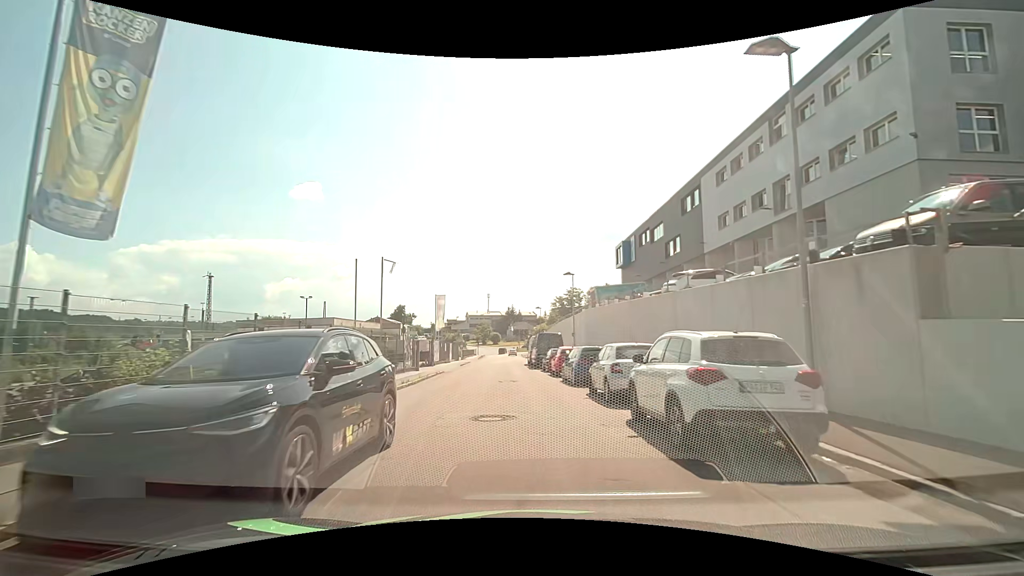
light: Day
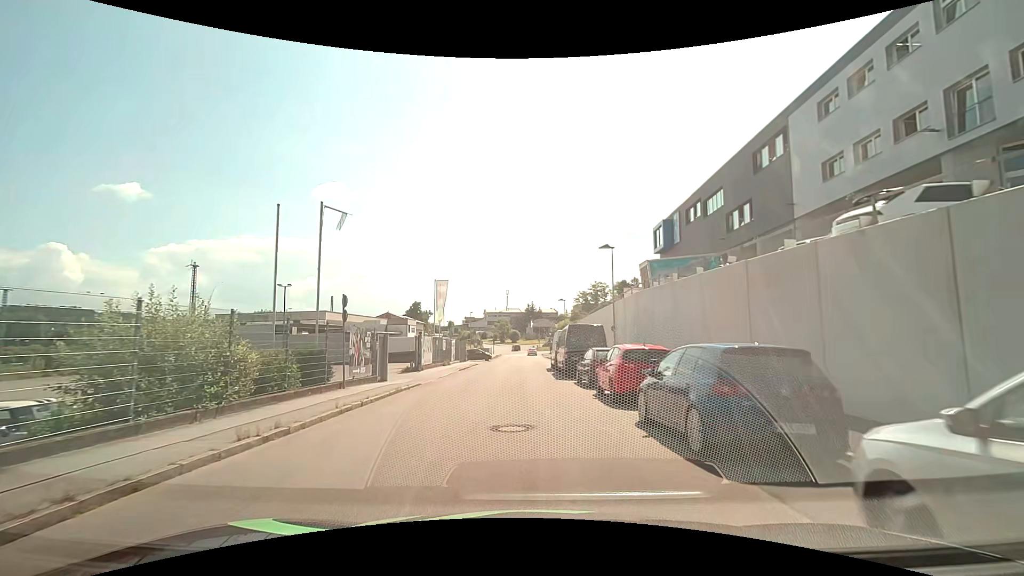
(-0.2, +11.7) m; -1°
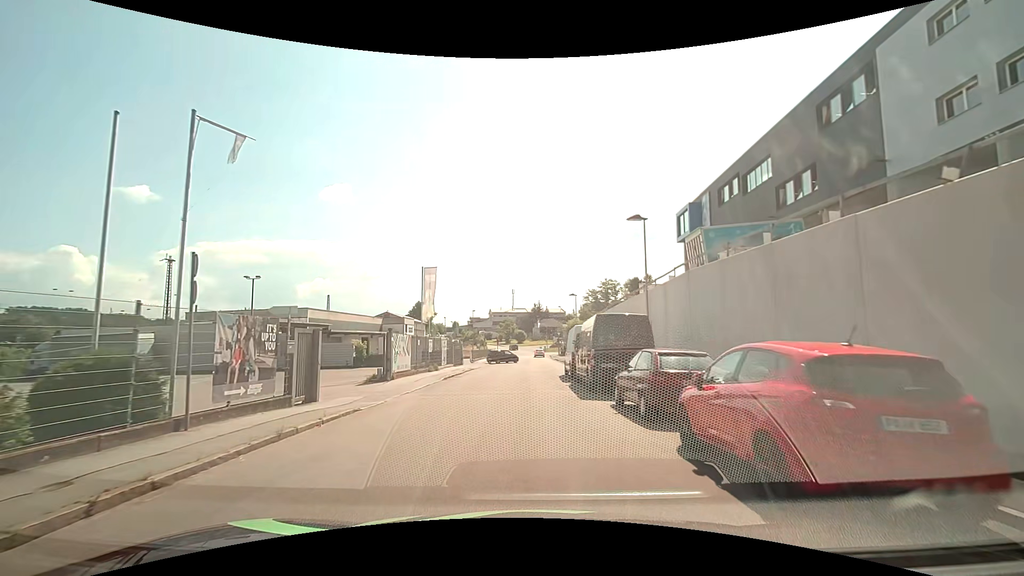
(-0.1, +7.9) m; -1°
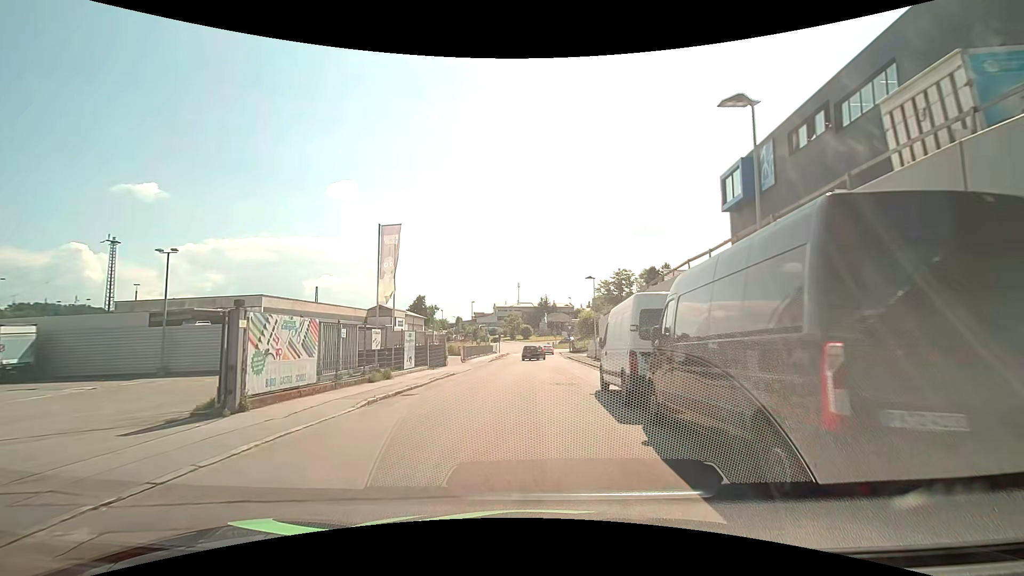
(-0.2, +12.2) m; -1°
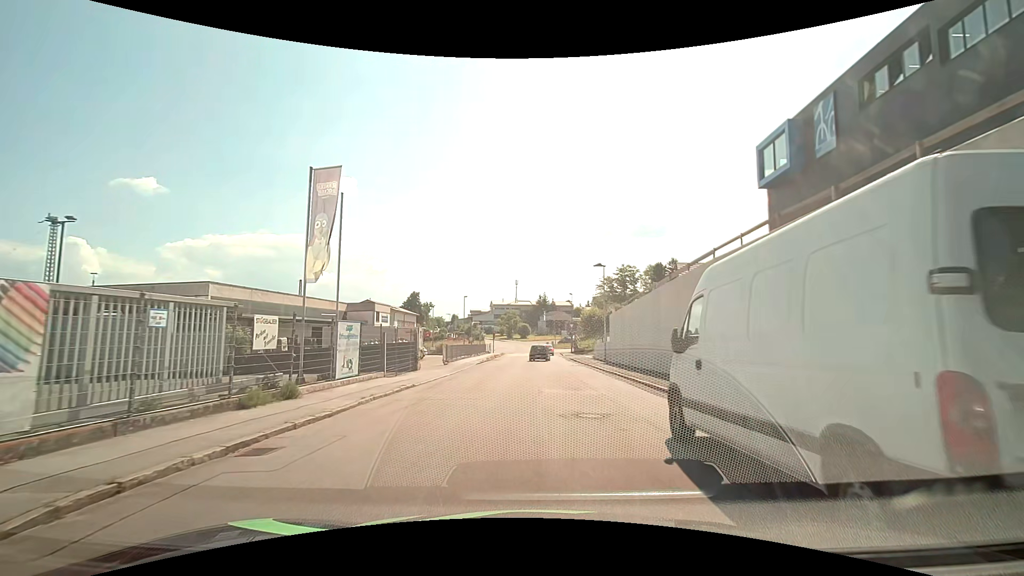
(-0.1, +7.9) m; +1°
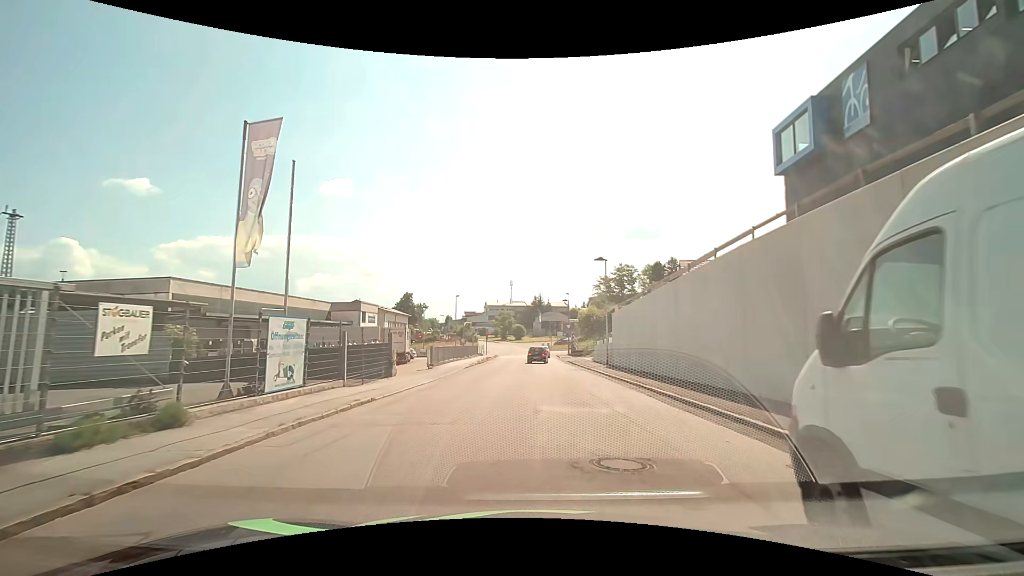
(0.0, +3.8) m; 0°
